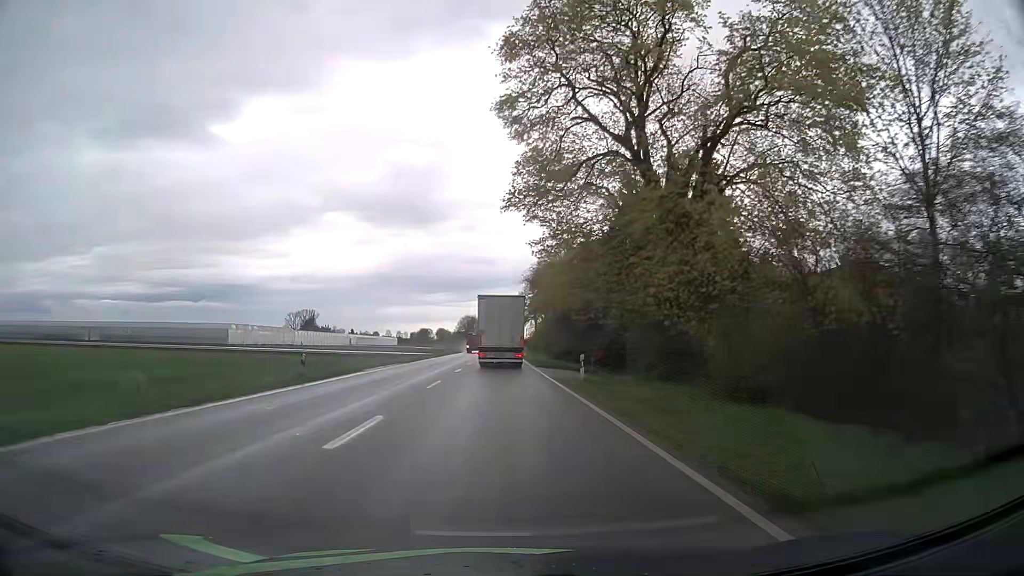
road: primary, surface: asphalt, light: Day
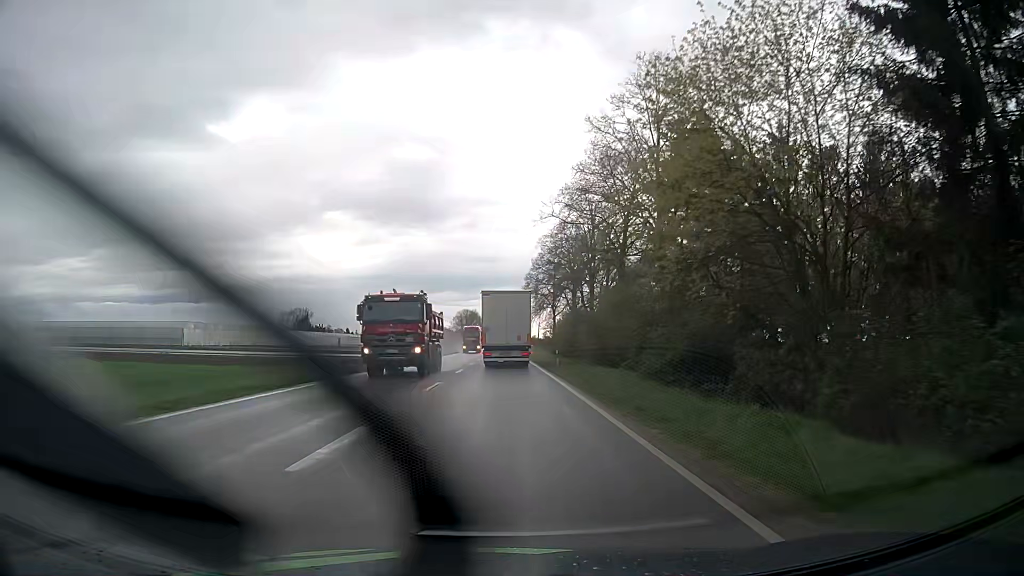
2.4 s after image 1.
(-0.1, +37.2) m; 0°
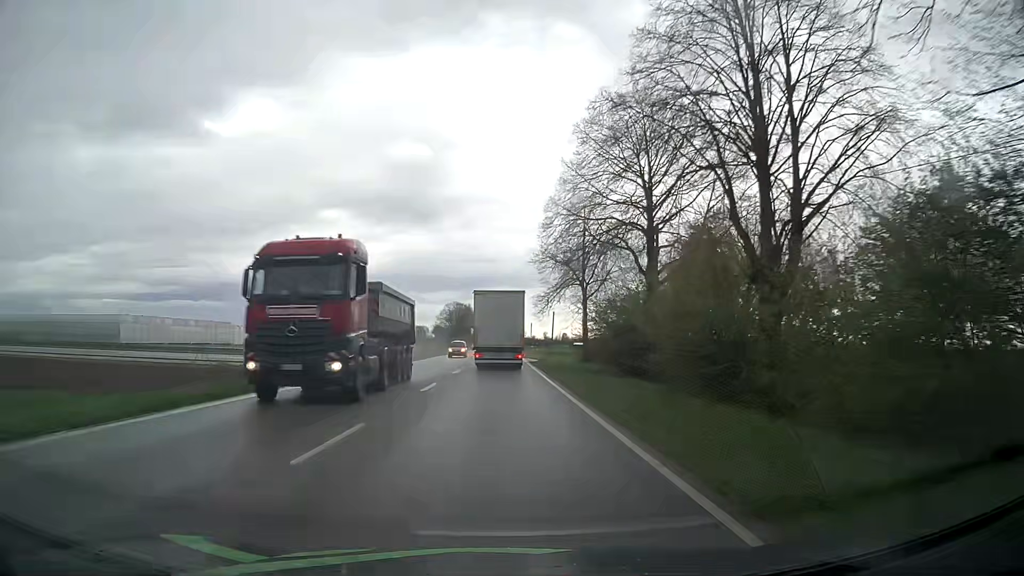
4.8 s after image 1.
(0.0, +35.5) m; 0°
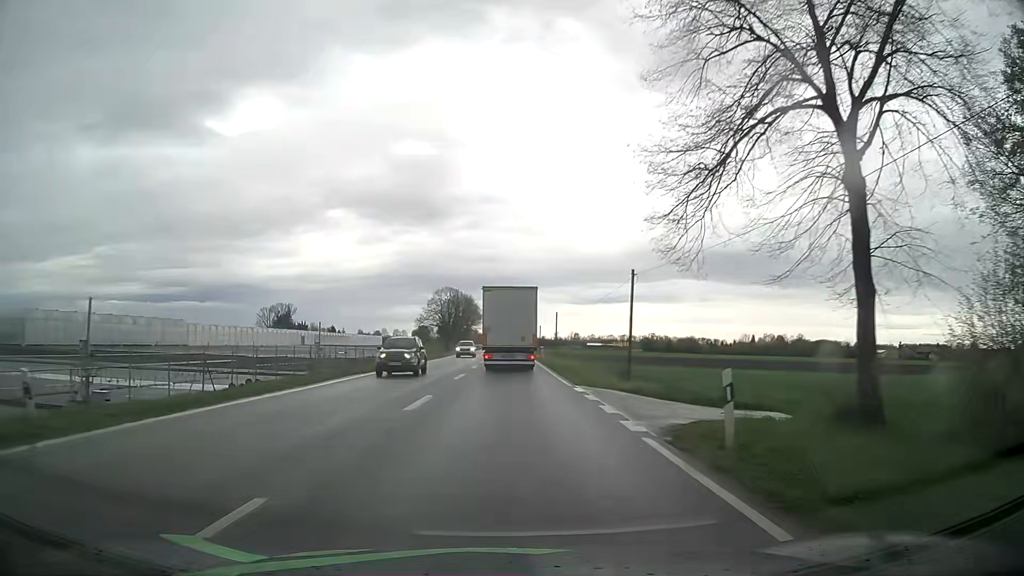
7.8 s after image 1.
(-0.2, +41.6) m; -1°
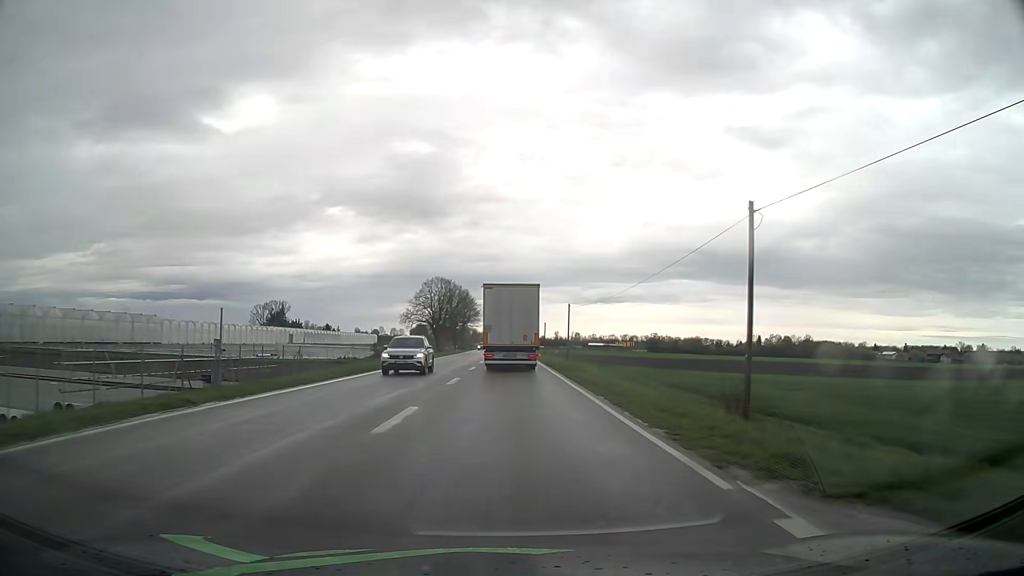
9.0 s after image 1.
(0.0, +15.7) m; 0°
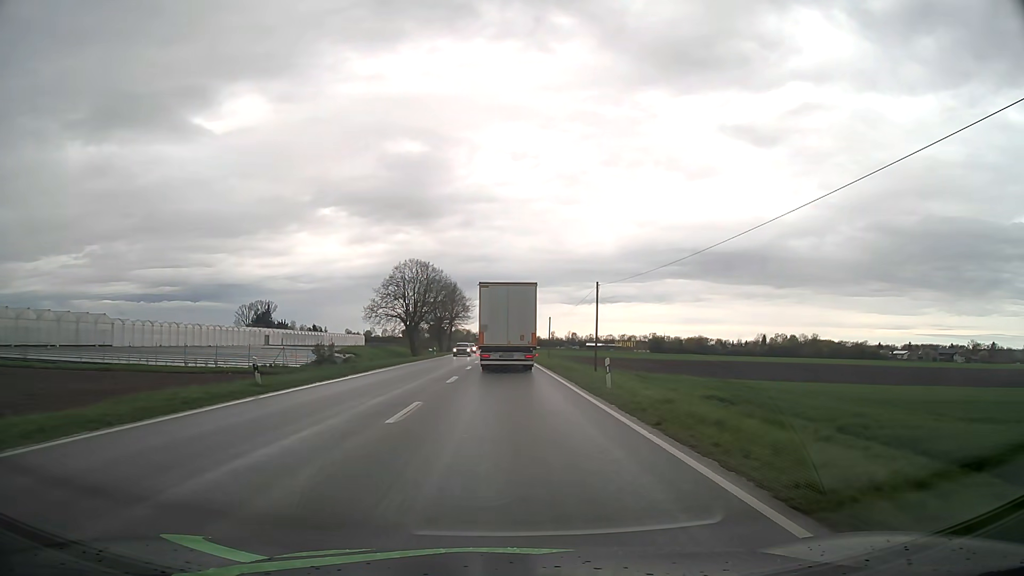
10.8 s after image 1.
(+0.2, +22.6) m; +1°
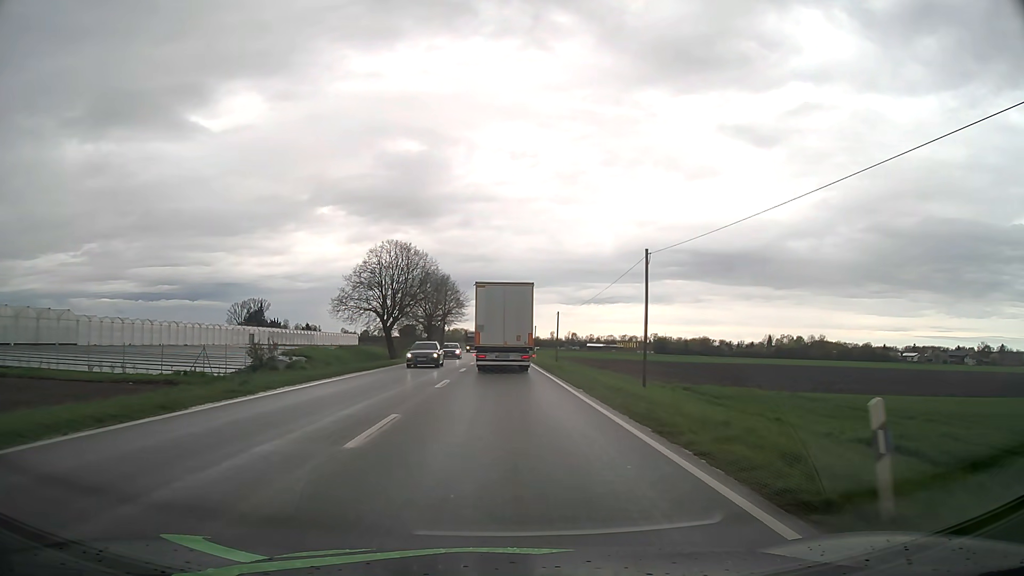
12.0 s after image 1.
(0.0, +14.6) m; 0°
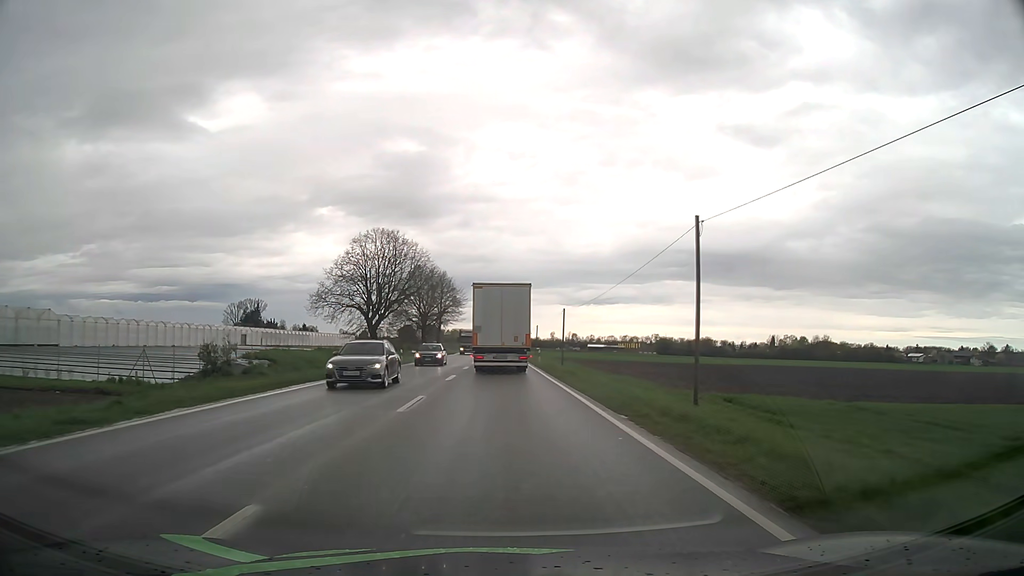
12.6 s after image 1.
(0.0, +7.2) m; 0°
